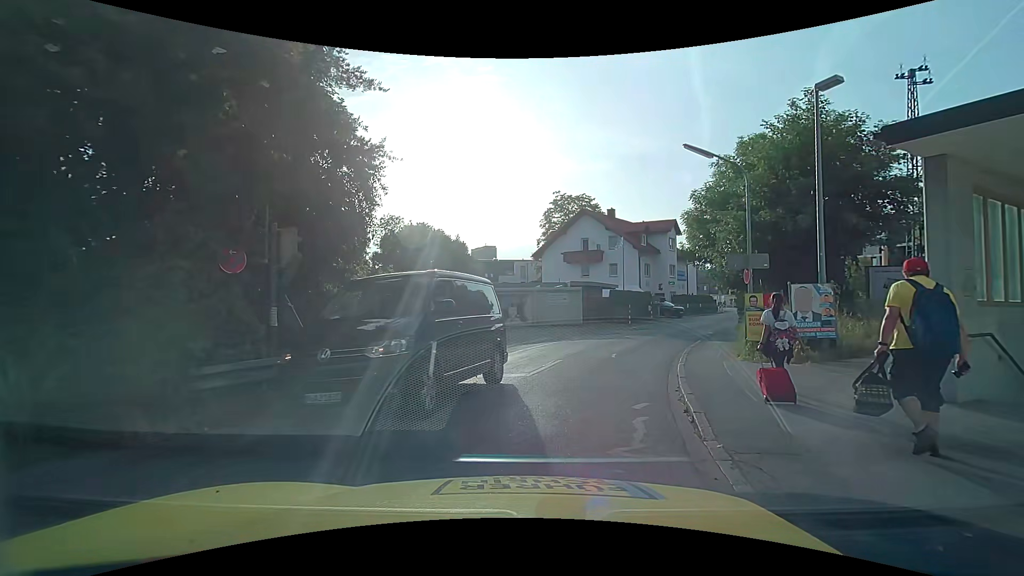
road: unclassified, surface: asphalt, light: Day
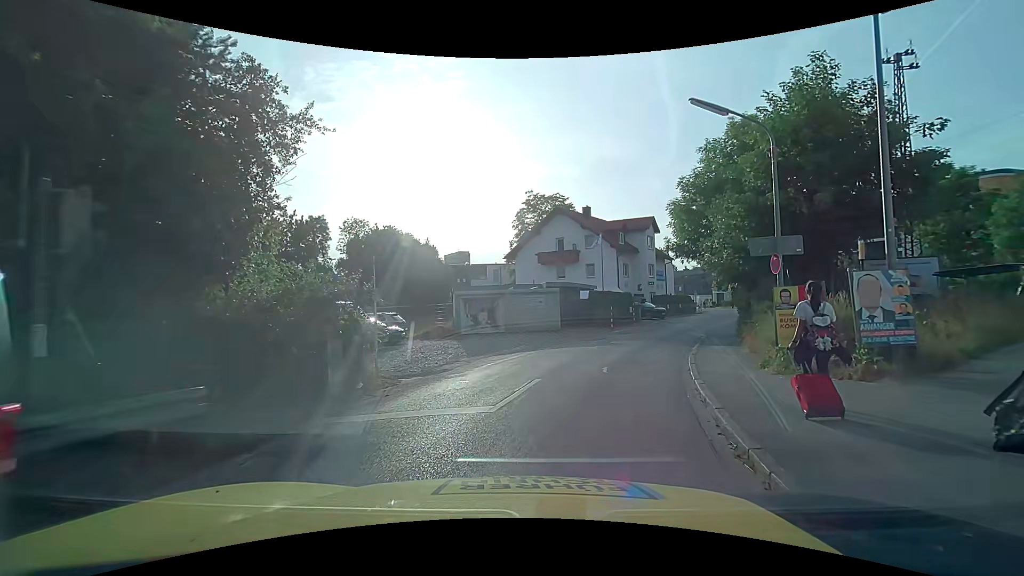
(+0.1, +3.3) m; +4°
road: residential
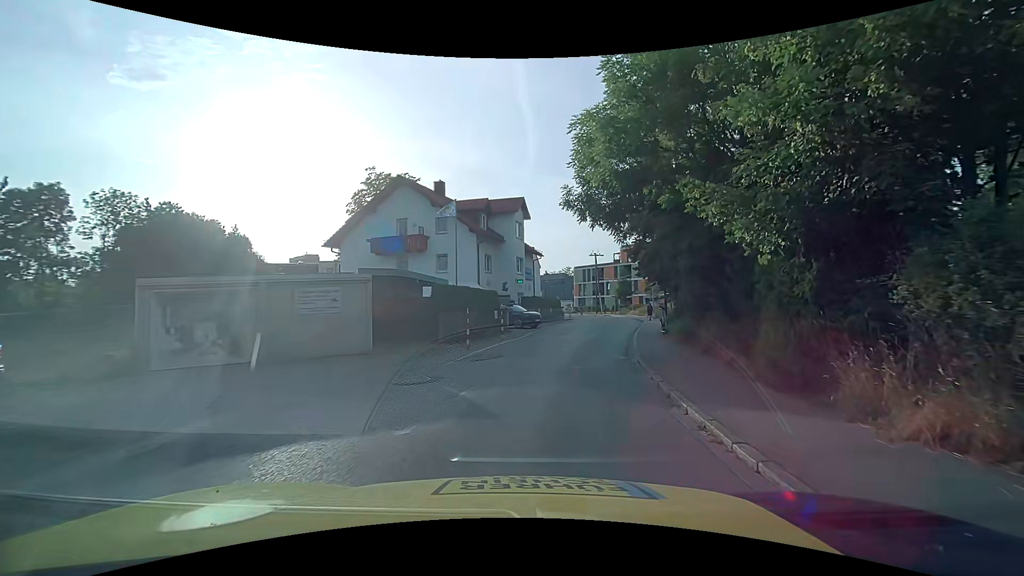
(+1.7, +13.4) m; +16°
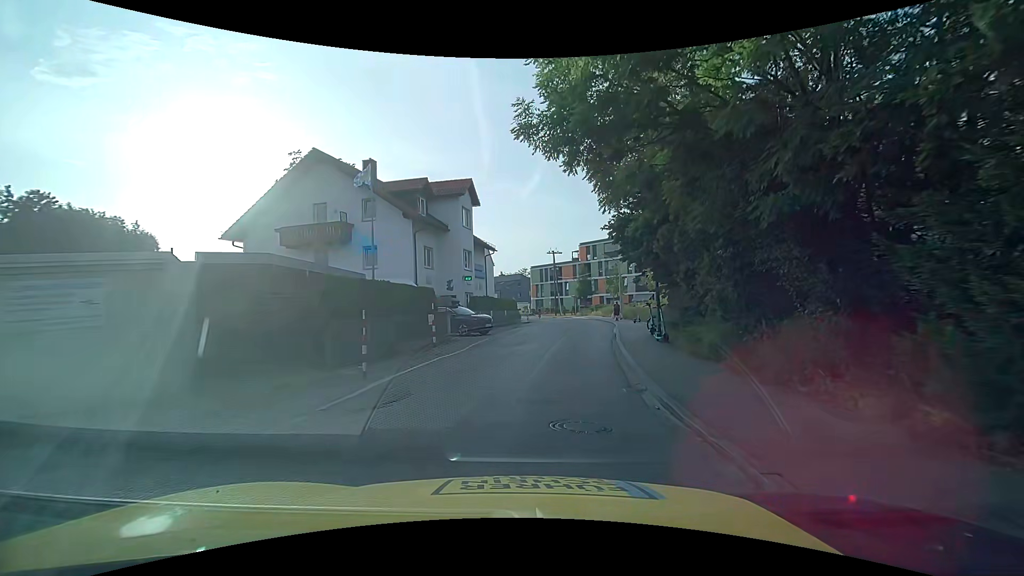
(+0.3, +6.7) m; +5°
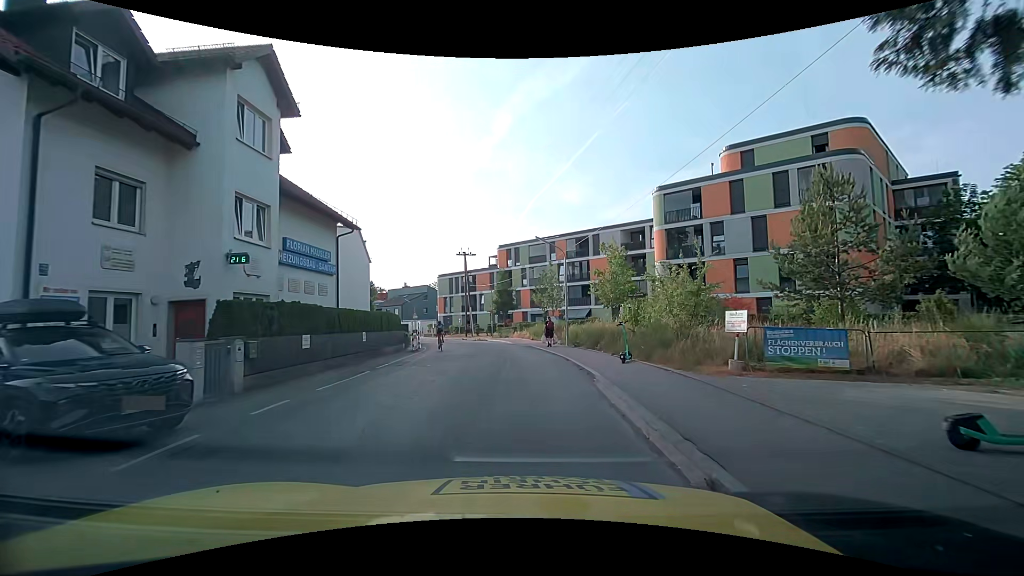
(+1.4, +18.7) m; +9°
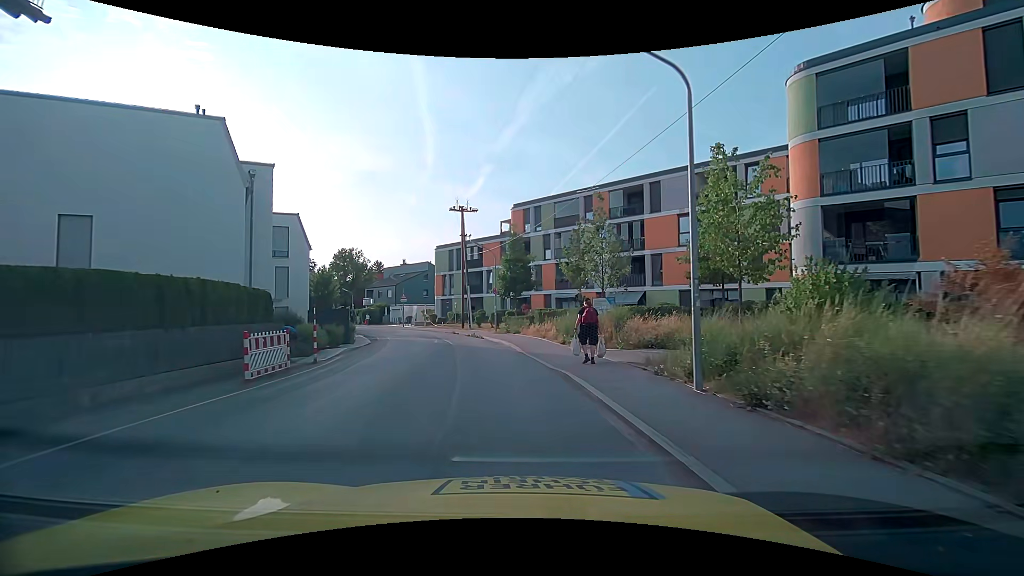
(+0.2, +18.9) m; -2°
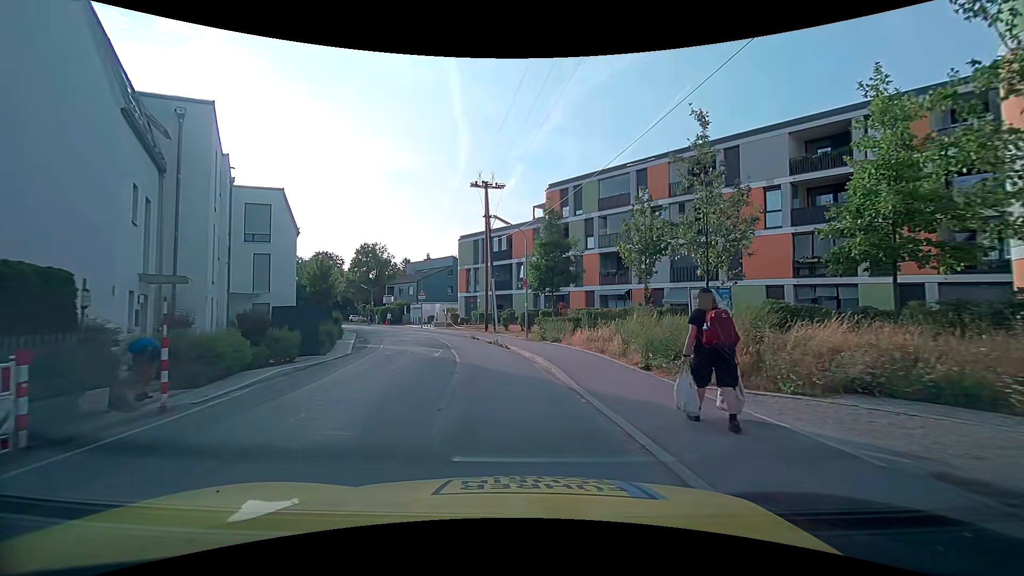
(-0.3, +8.1) m; -4°
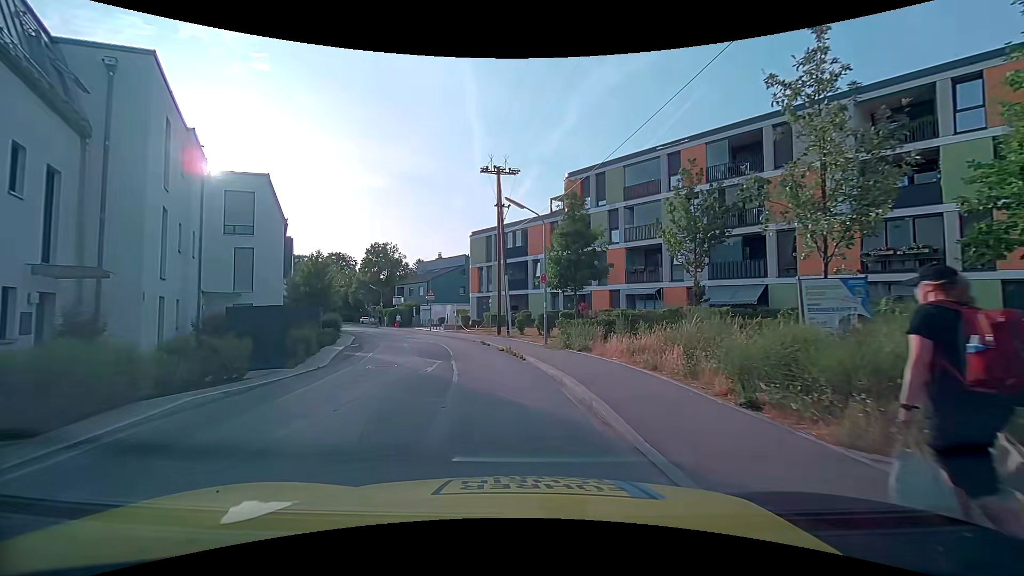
(0.0, +3.9) m; -1°
